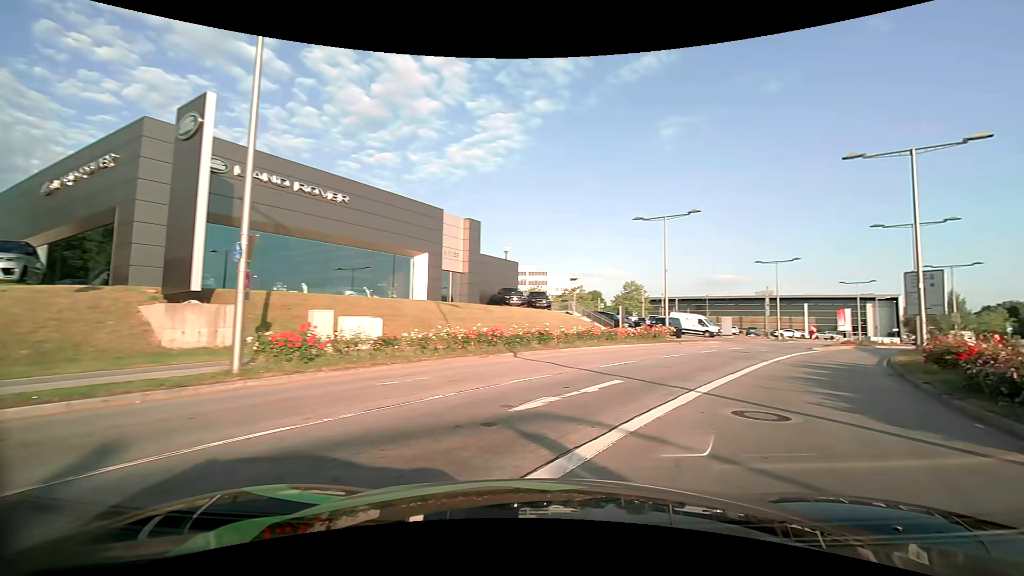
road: secondary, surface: asphalt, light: Day
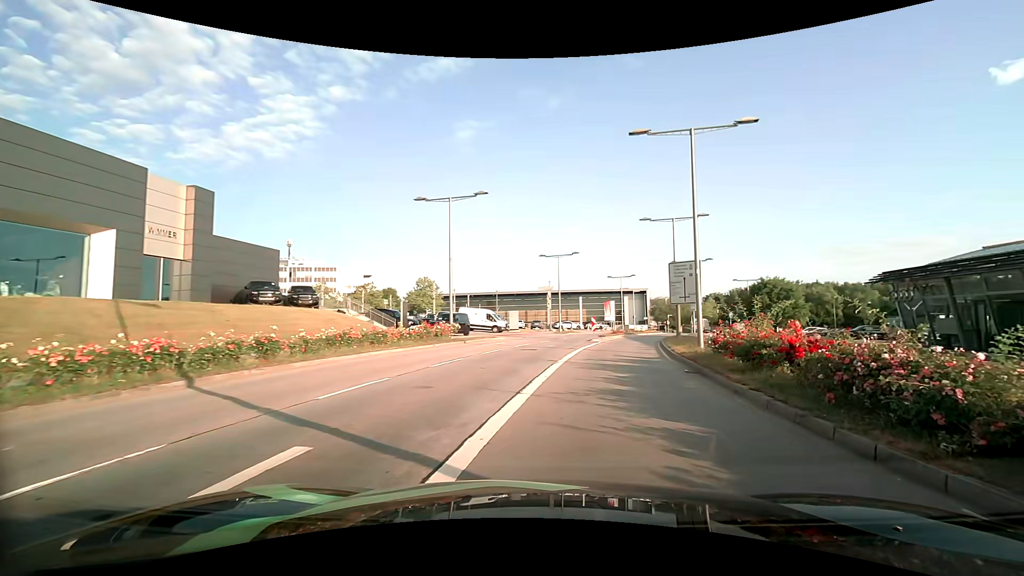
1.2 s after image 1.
(+1.4, +5.7) m; +23°
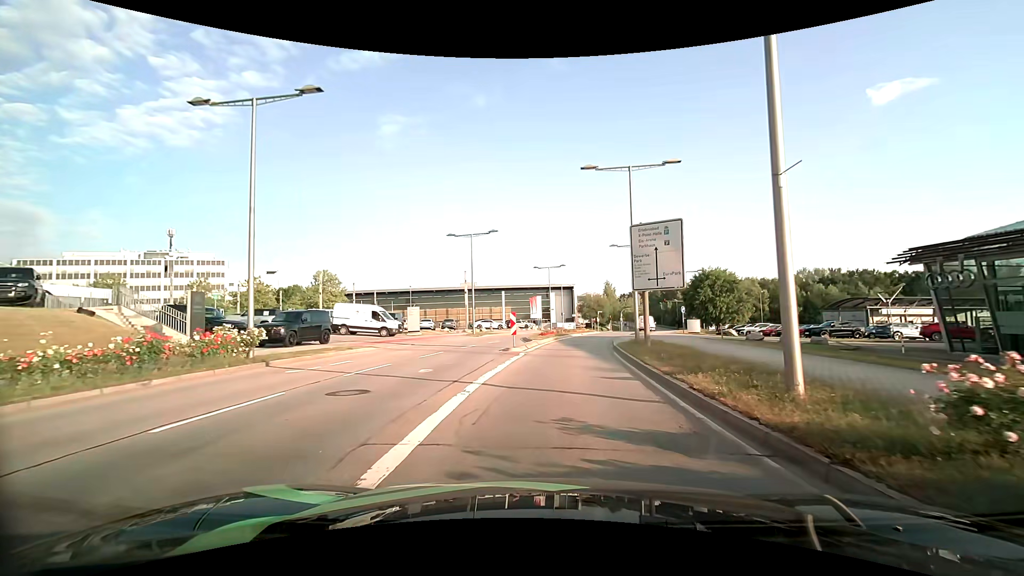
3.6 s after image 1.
(+1.5, +13.5) m; +8°
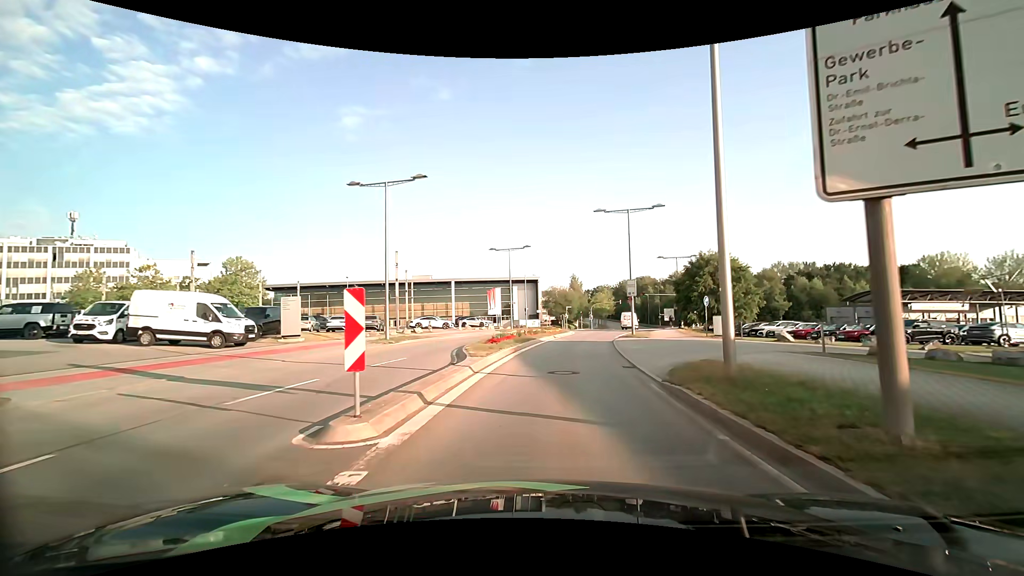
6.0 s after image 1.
(+0.7, +16.0) m; +5°
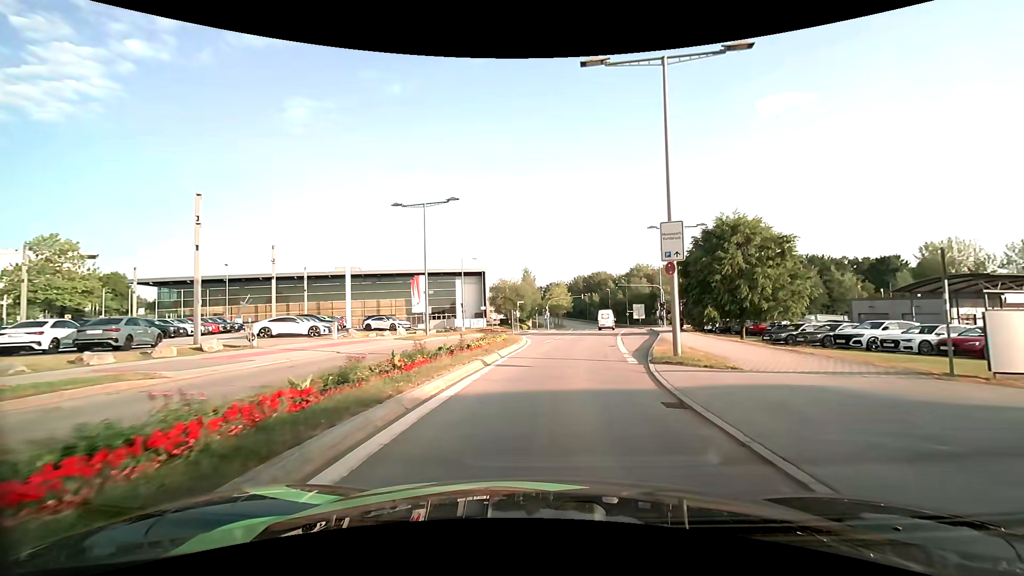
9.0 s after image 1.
(+1.2, +21.4) m; +6°
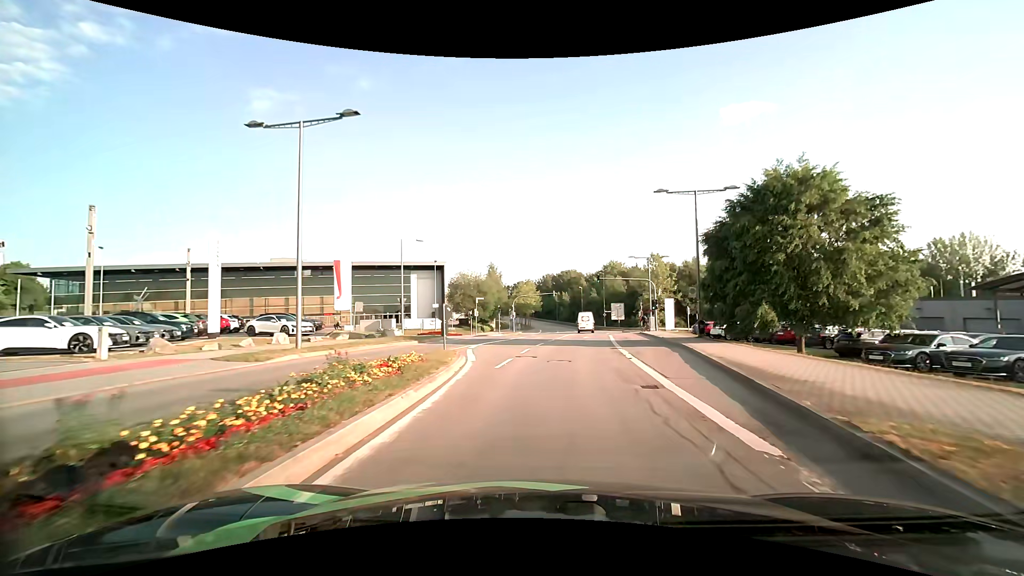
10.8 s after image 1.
(+0.4, +14.0) m; +3°
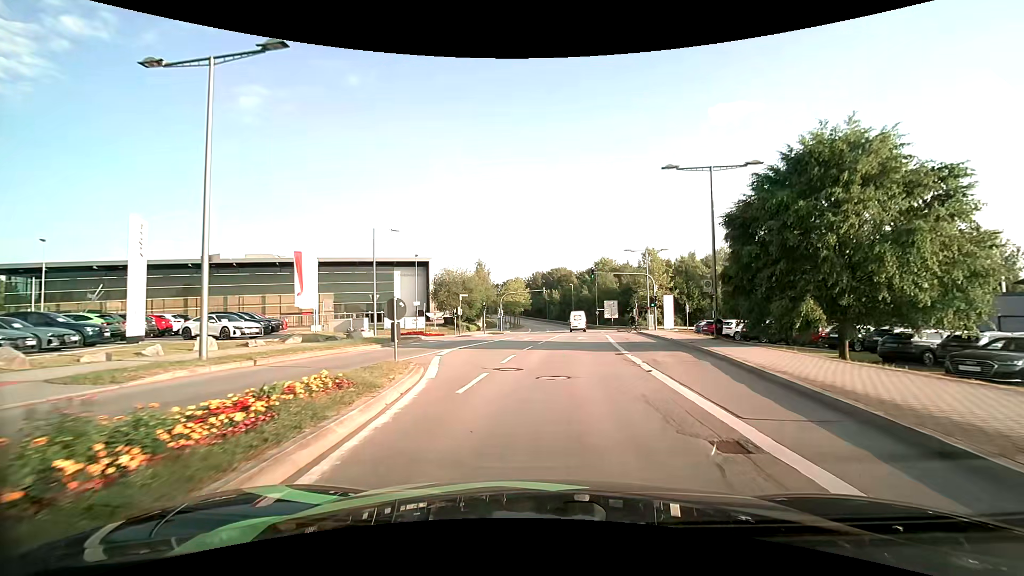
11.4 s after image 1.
(+0.1, +4.8) m; +2°
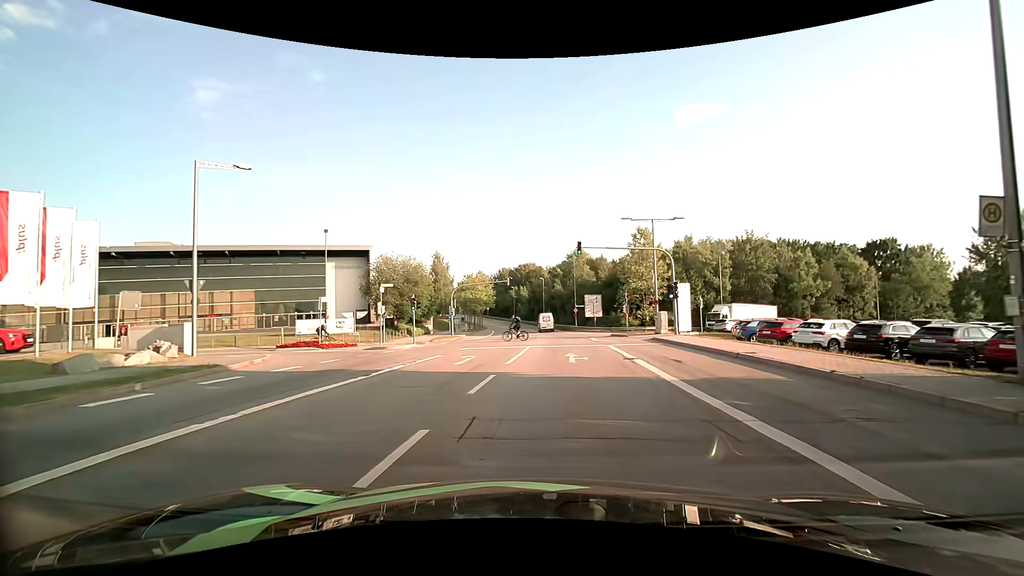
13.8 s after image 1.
(+0.5, +17.9) m; +3°
(0, +10) (+1, +20) (+1, +30) (+2, +40) (+2, +50) (+1, +60) (+1, +70) (+1, +80) (0, +90) (-1, +100) m
